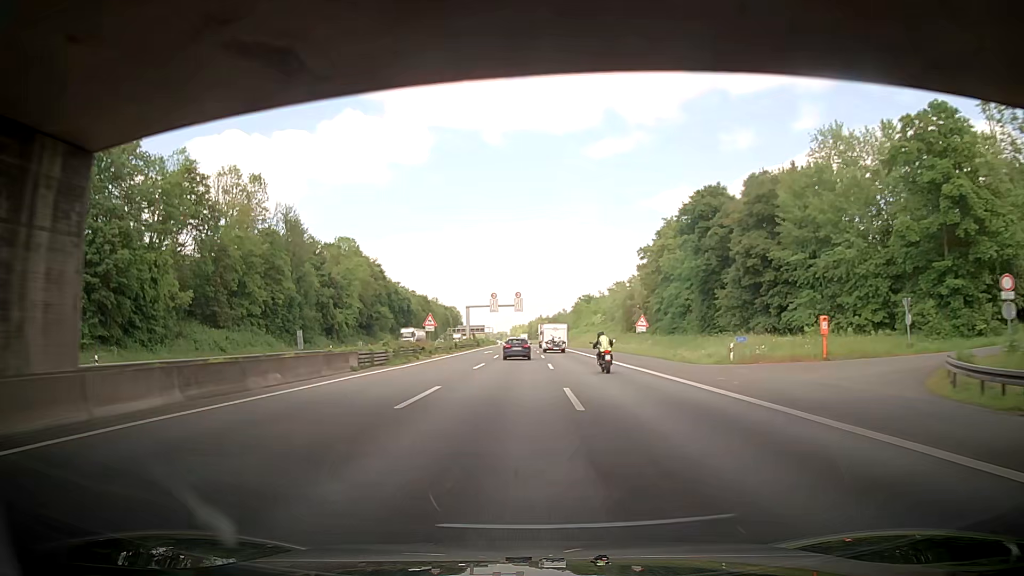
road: motorway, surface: asphalt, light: Day
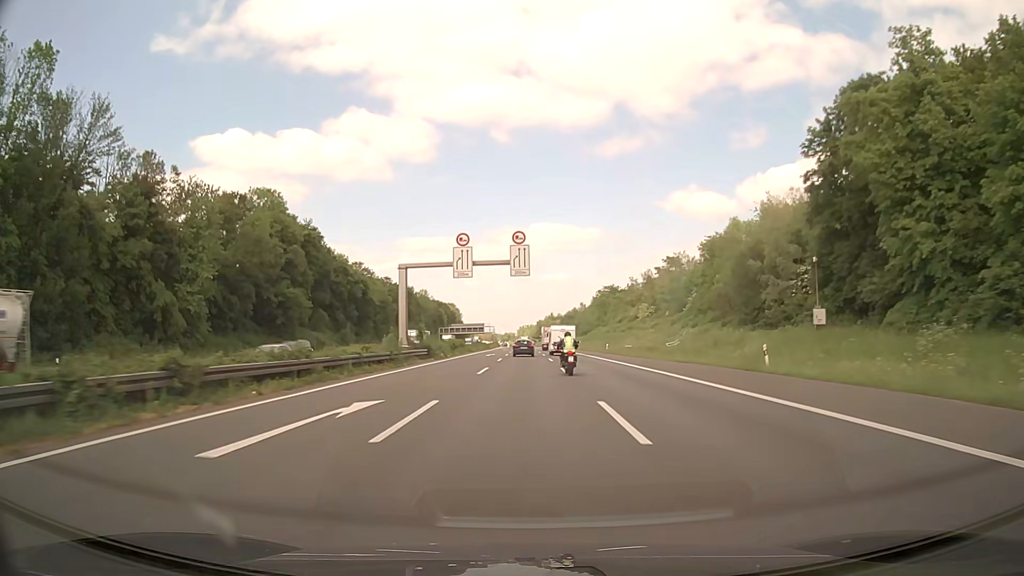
(-1.5, +58.5) m; -2°
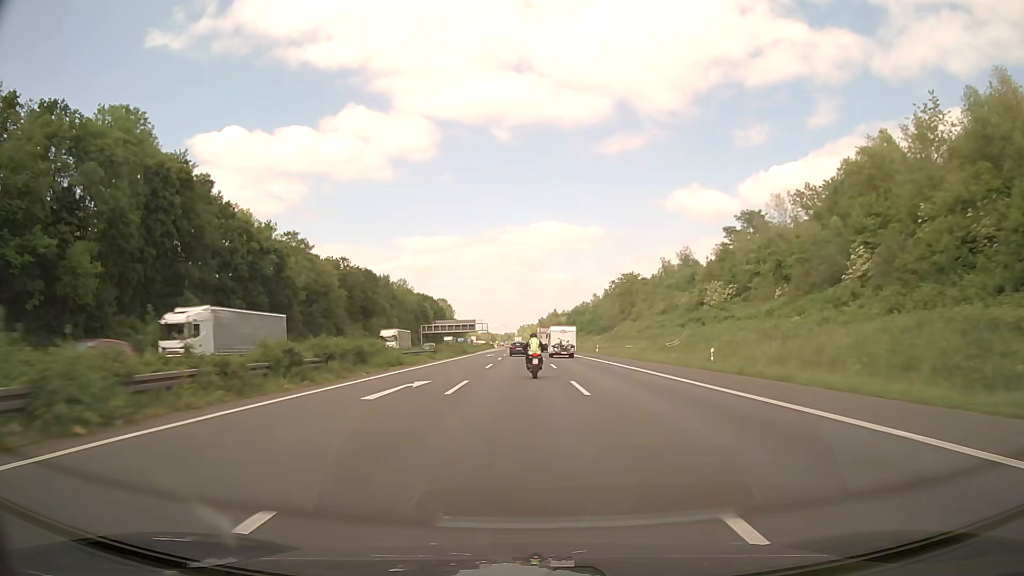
(0.0, +45.7) m; 0°
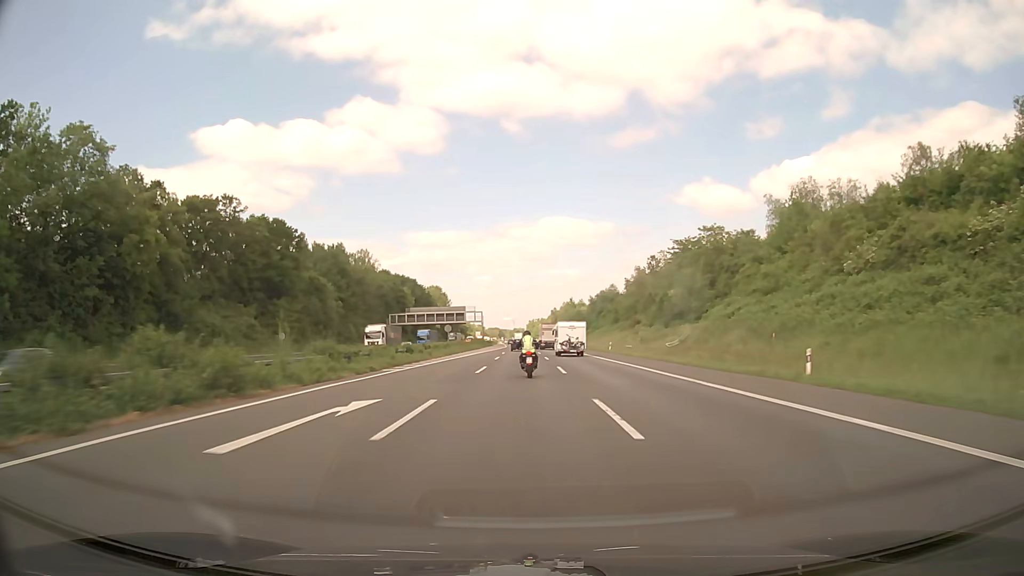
(-0.4, +61.8) m; -1°
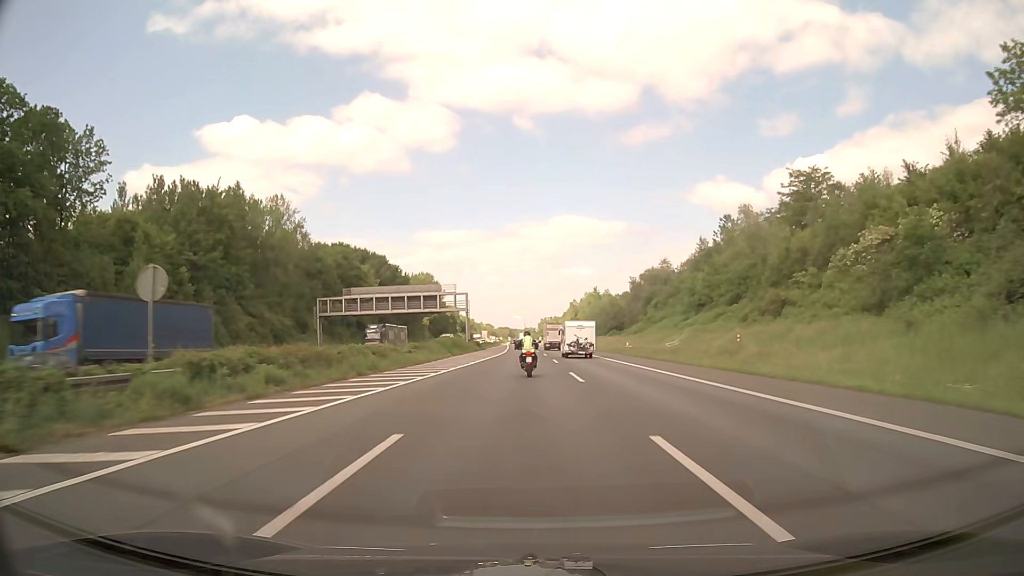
(-0.7, +60.9) m; -1°
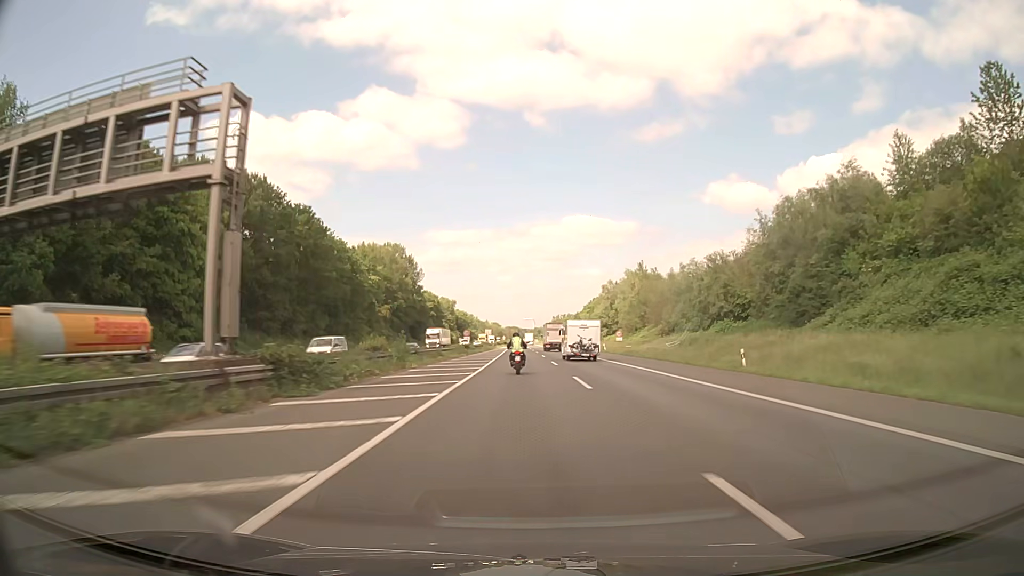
(-0.8, +77.2) m; -1°
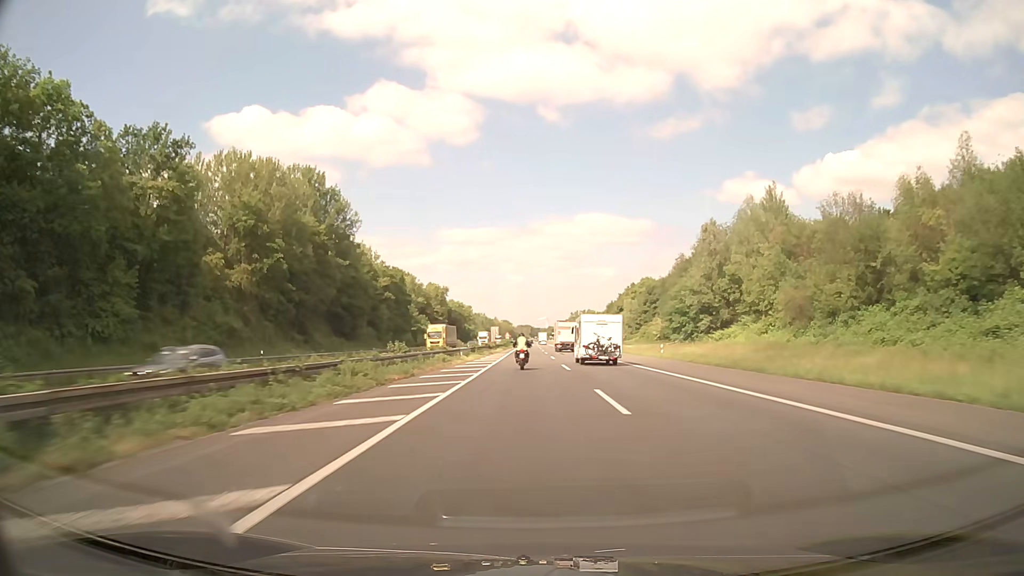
(-1.1, +81.2) m; -1°
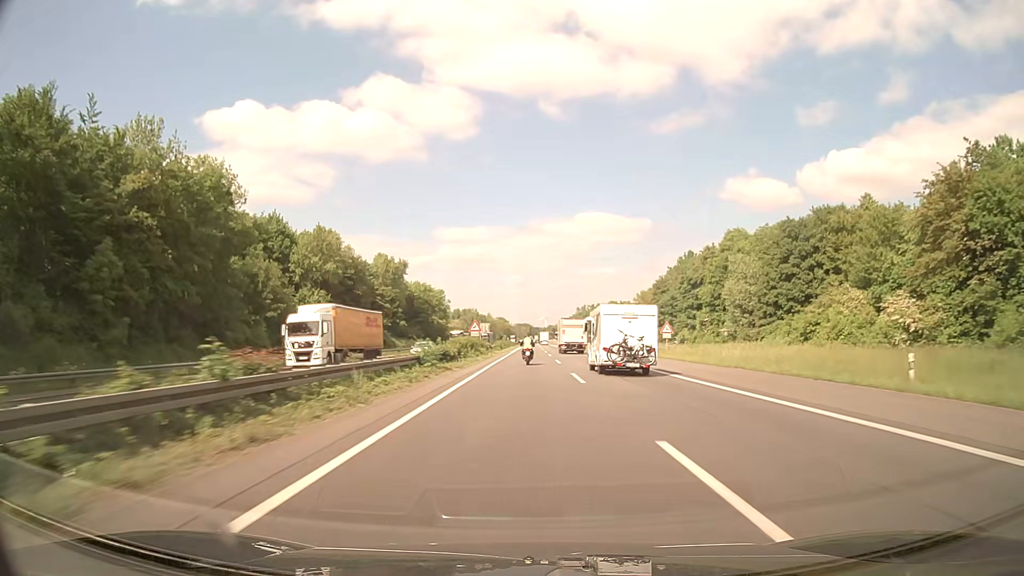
(+0.2, +83.8) m; 0°
(0, +10) (0, +20) (0, +30) (0, +40) (0, +50) (0, +60) (0, +70) (0, +80) (0, +90) (0, +100) m
